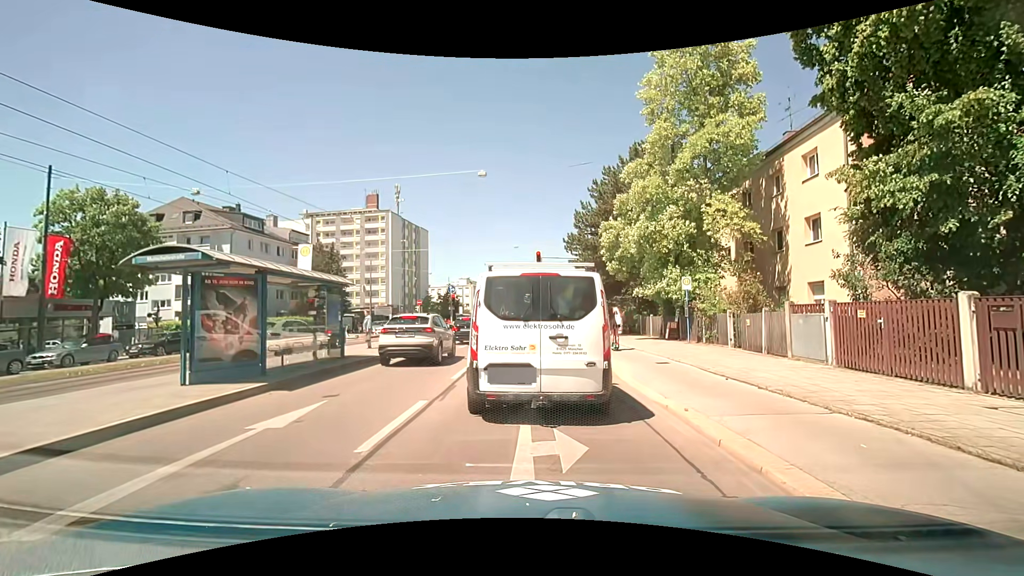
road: primary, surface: asphalt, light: Day
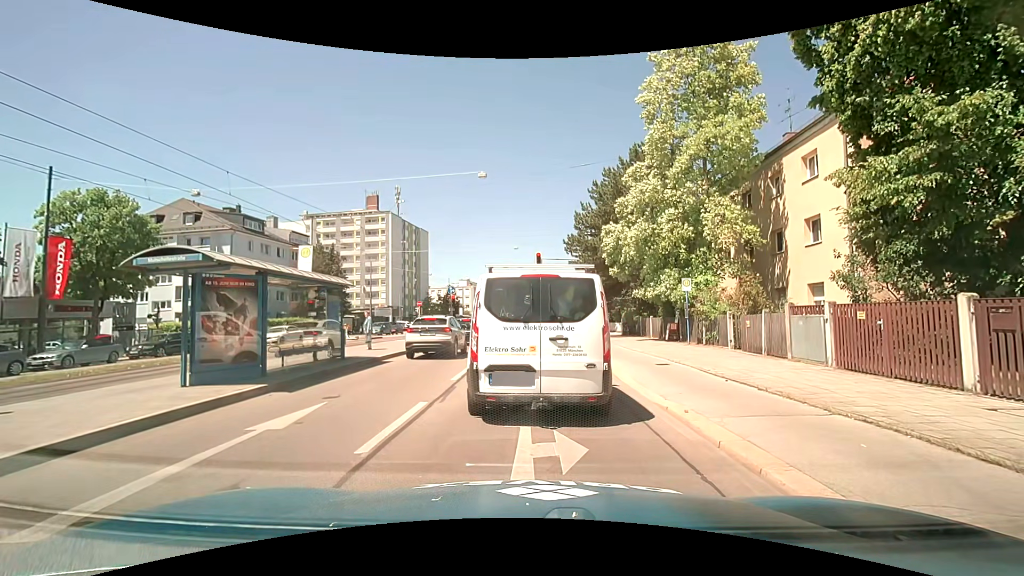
(0.0, +0.1) m; 0°
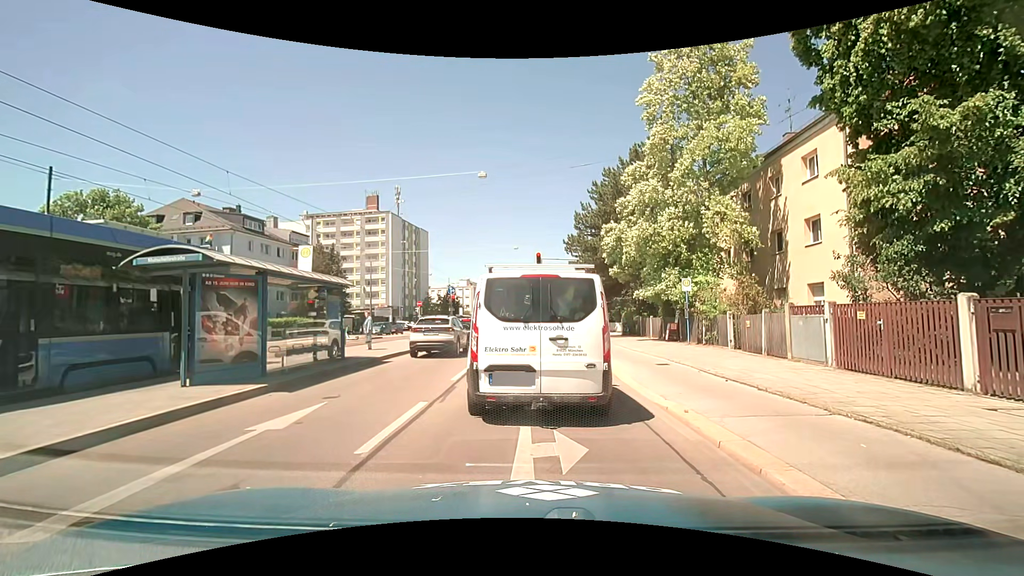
(0.0, 0.0) m; 0°
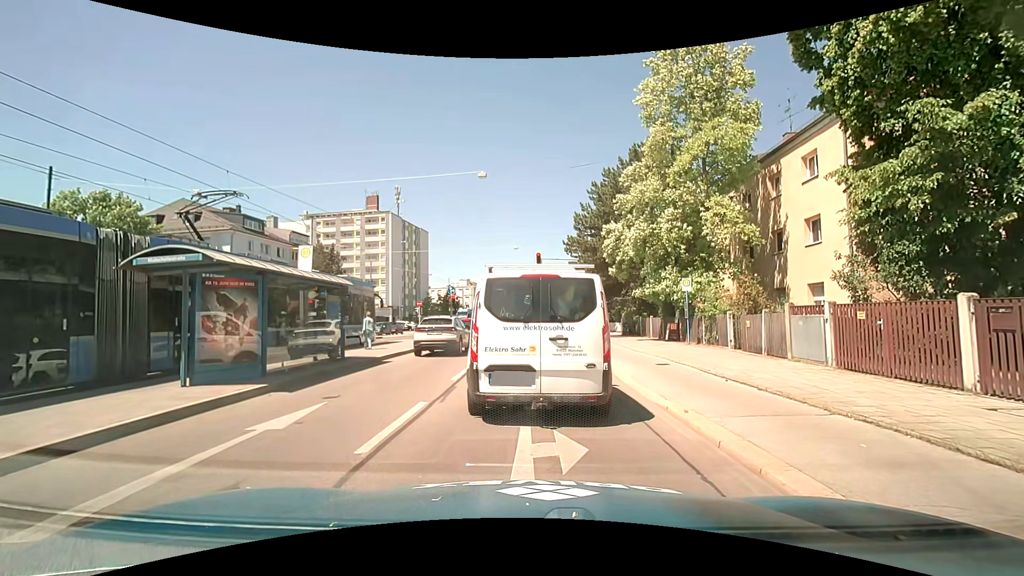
(0.0, 0.0) m; 0°
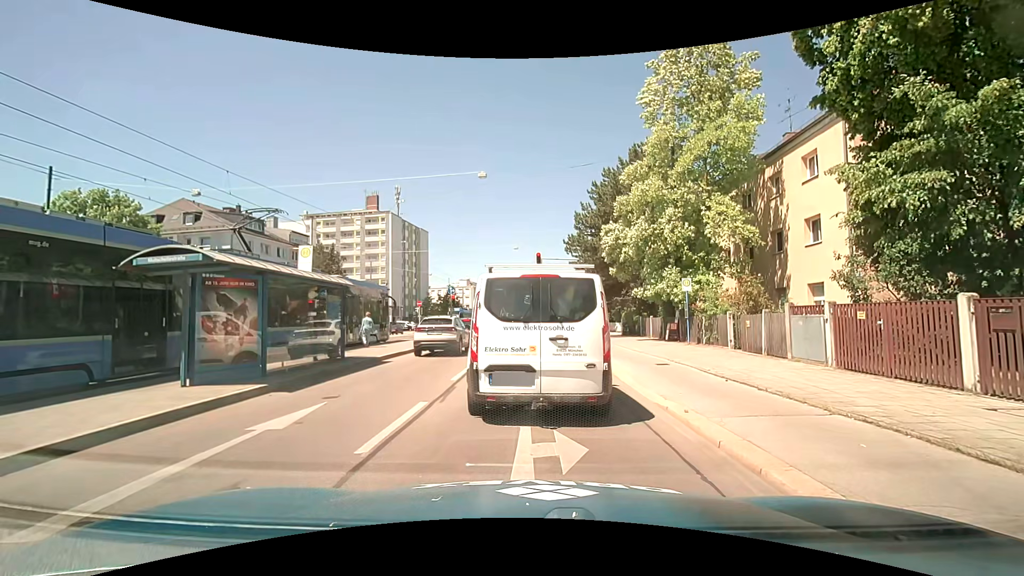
(0.0, 0.0) m; 0°
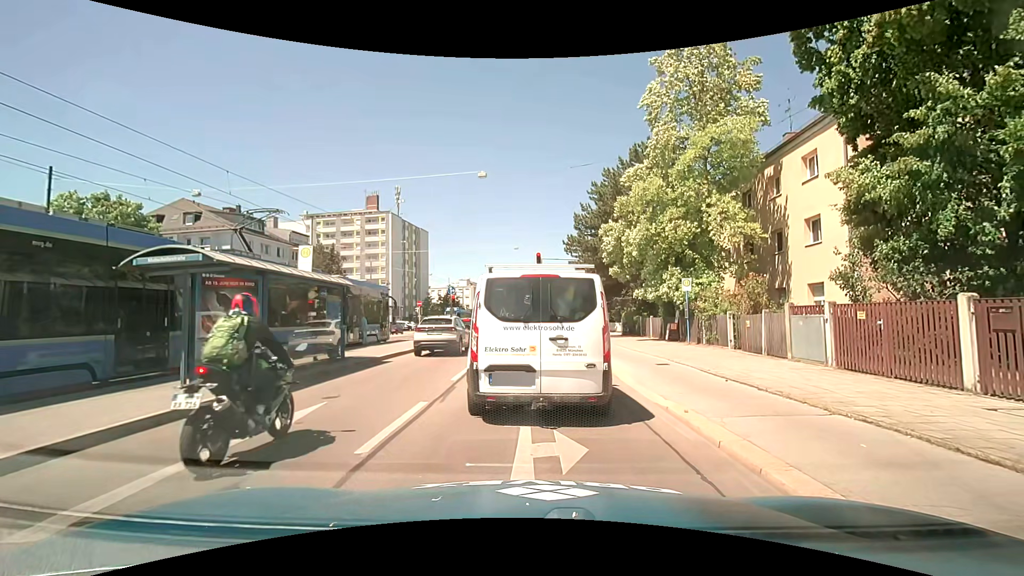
(0.0, 0.0) m; 0°
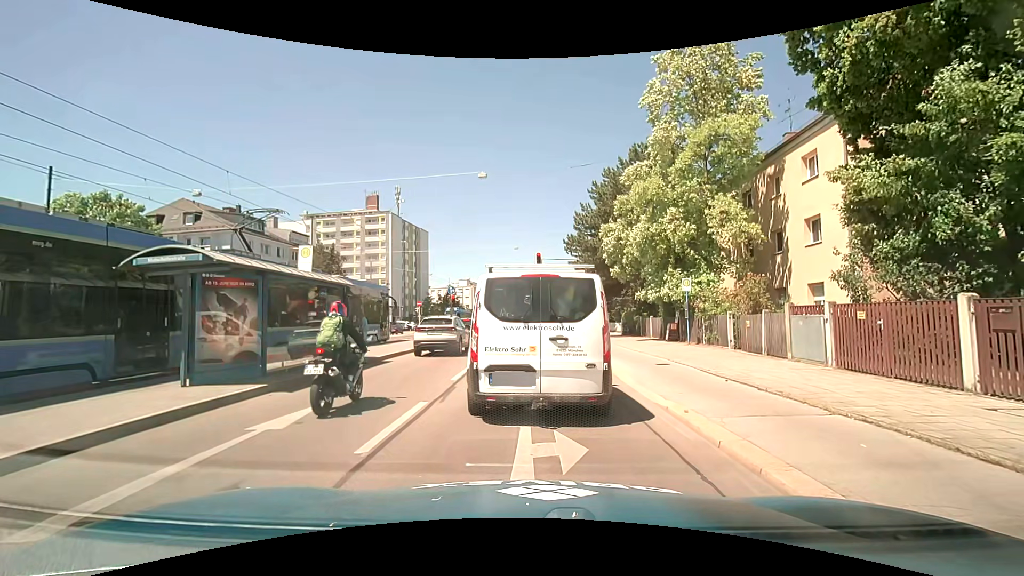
(0.0, 0.0) m; 0°
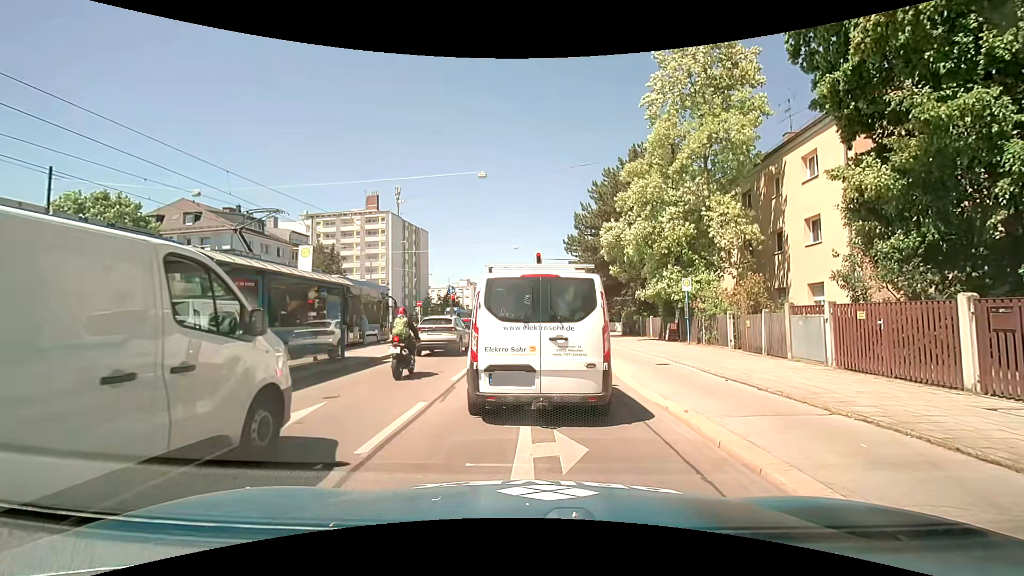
(0.0, 0.0) m; 0°
(0, +10) (0, +20) (0, +30) (+1, +40) (+1, +50) (+1, +60) (+1, +70) (+2, +80) (+2, +90) (+3, +100) m
